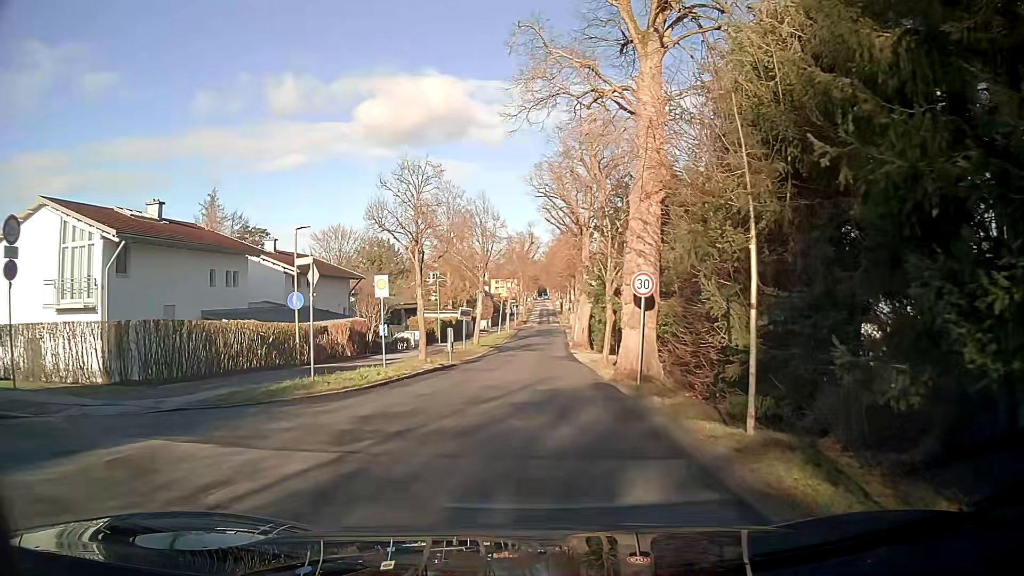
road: secondary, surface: asphalt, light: Day
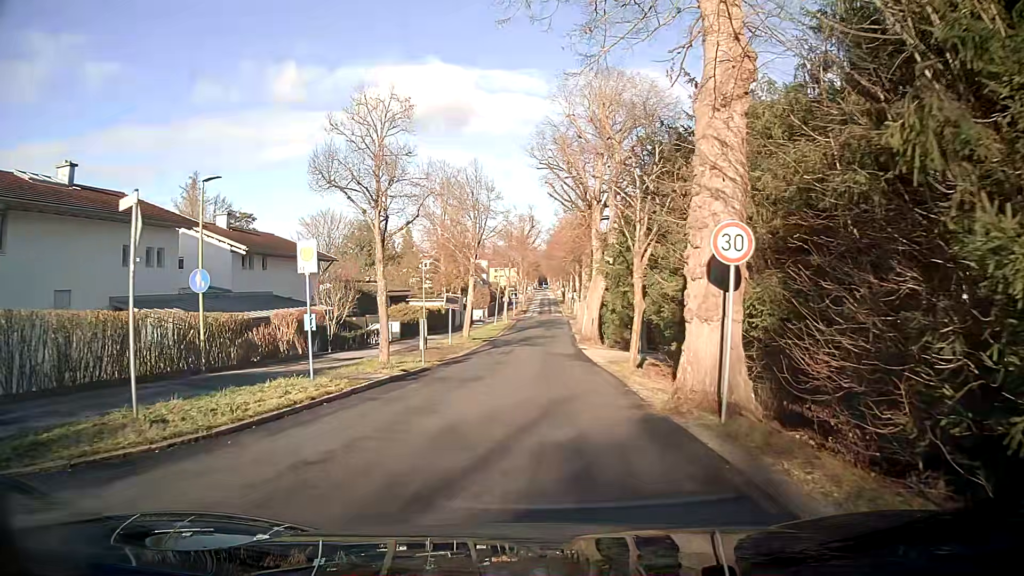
(0.0, +7.5) m; +1°
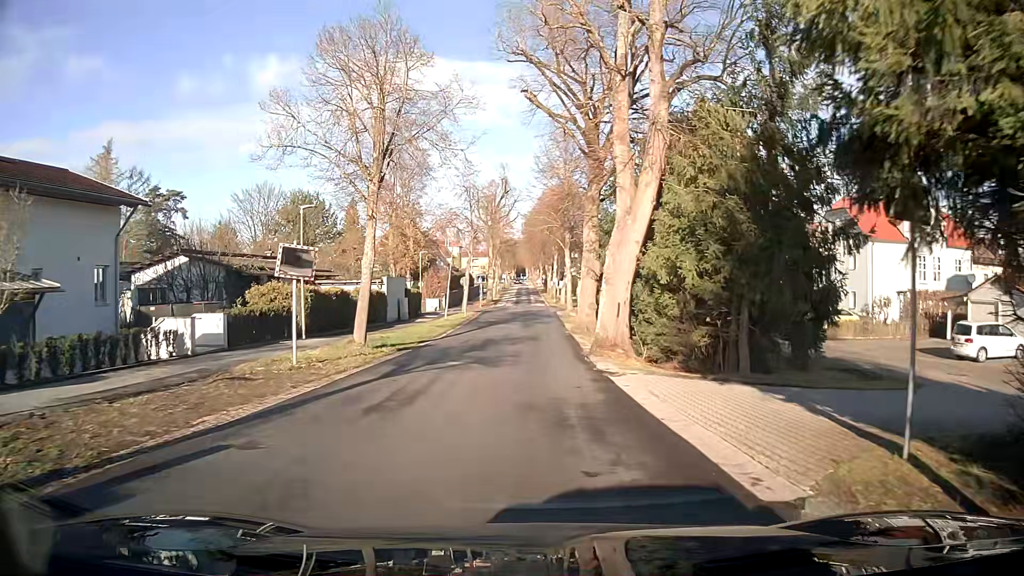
(+0.3, +21.1) m; +1°
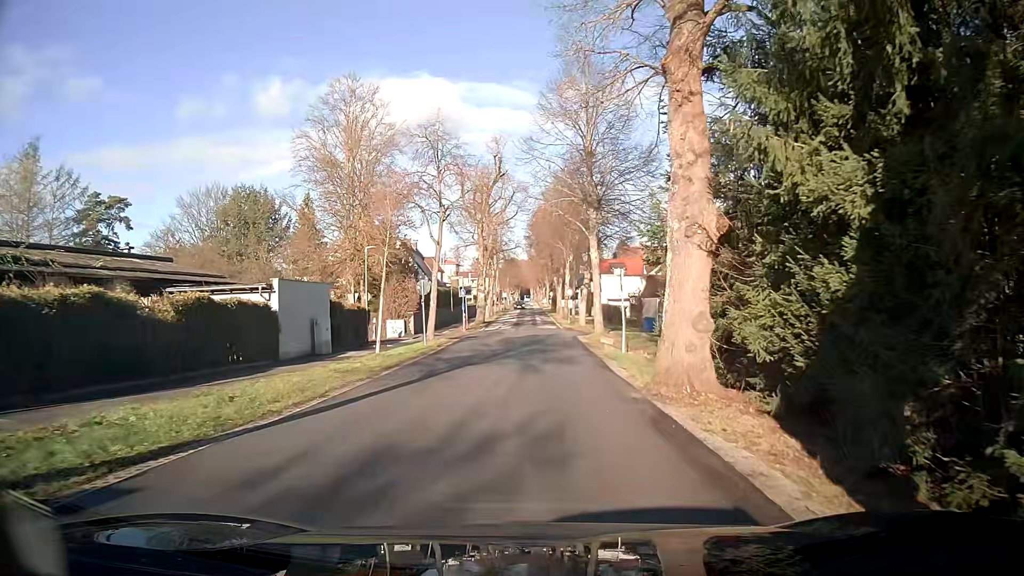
(0.0, +19.0) m; +1°
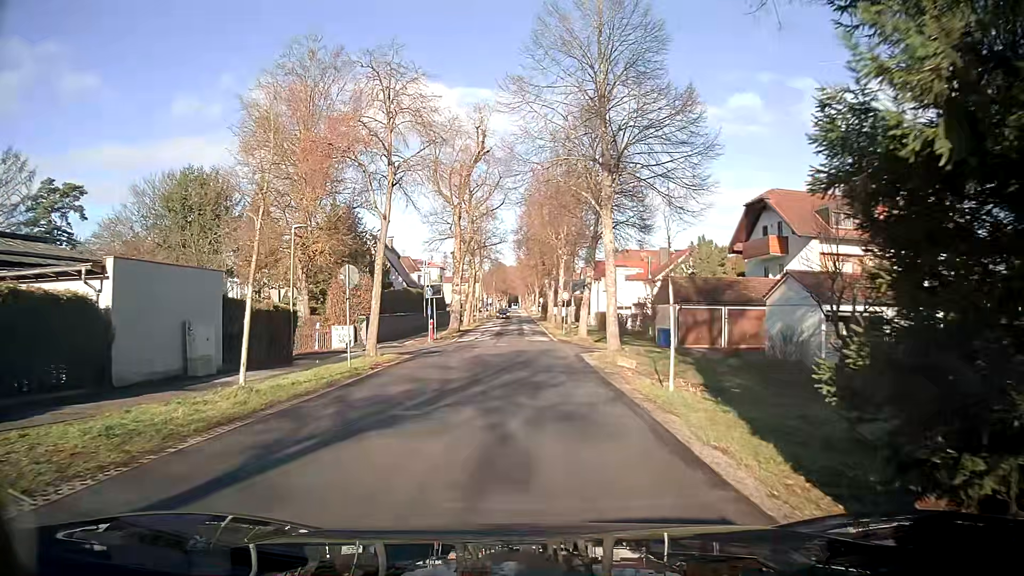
(+0.2, +9.7) m; +2°
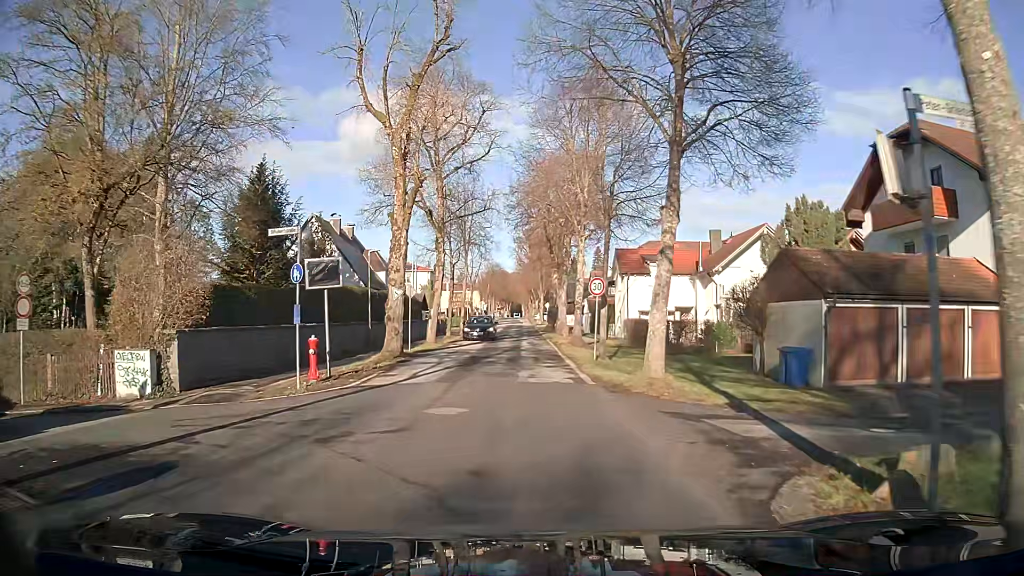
(-0.4, +19.0) m; -2°
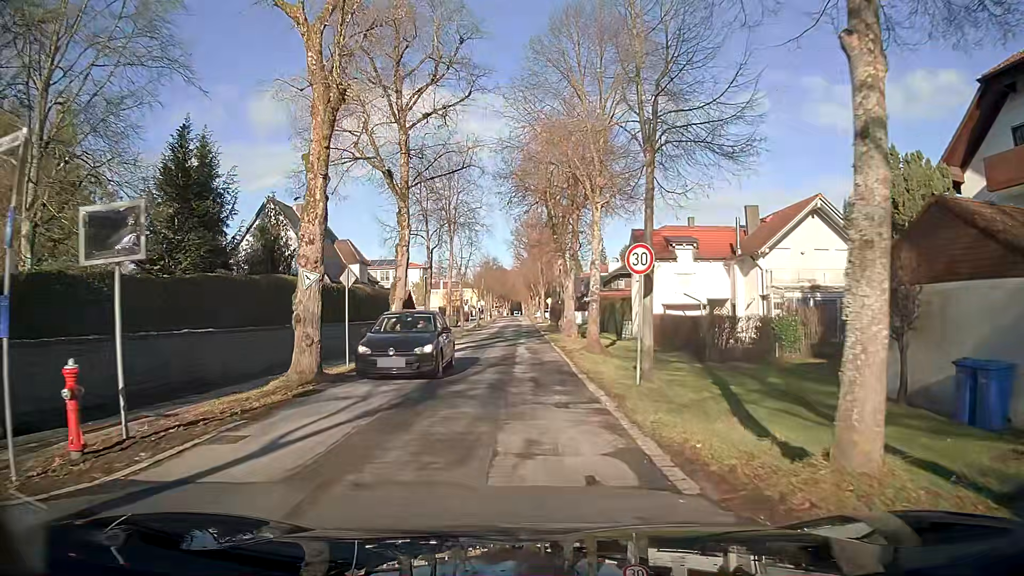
(0.0, +9.0) m; -1°
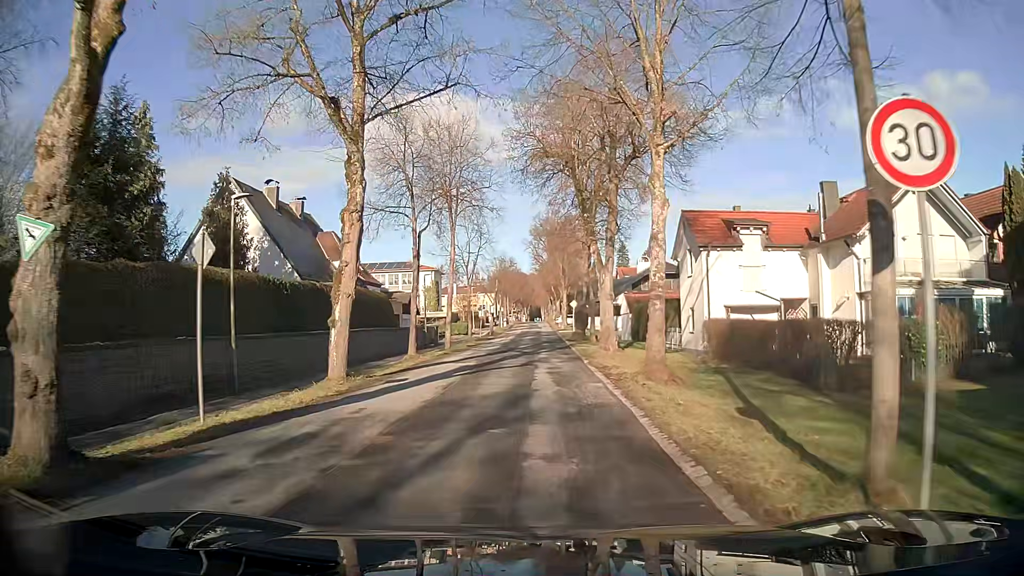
(-0.1, +9.1) m; -1°
(0, +10) (0, +20) (0, +30) (0, +40) (0, +50) (0, +60) (0, +70) (0, +80) (0, +90) (0, +100) m
